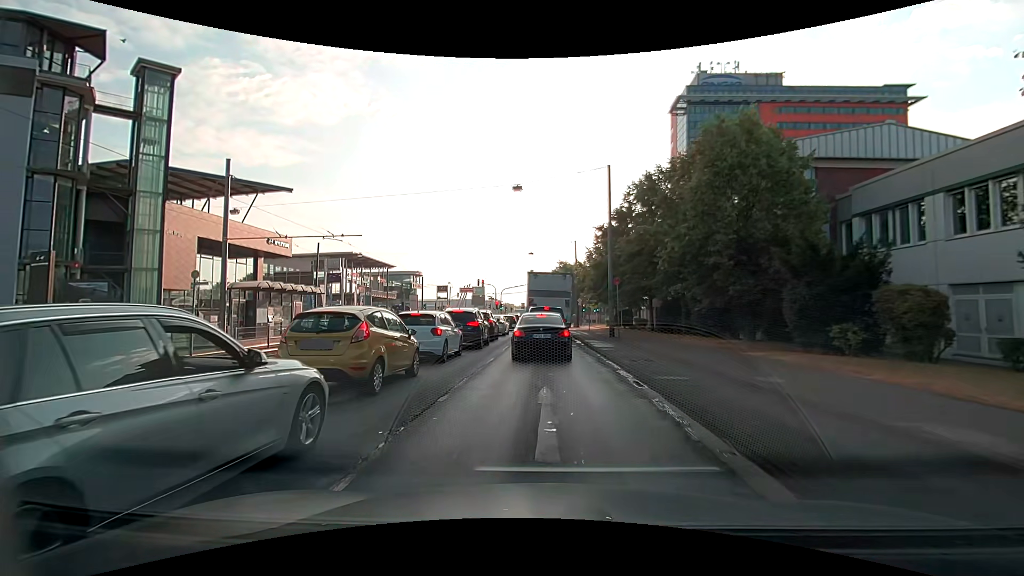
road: primary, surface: asphalt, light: Day
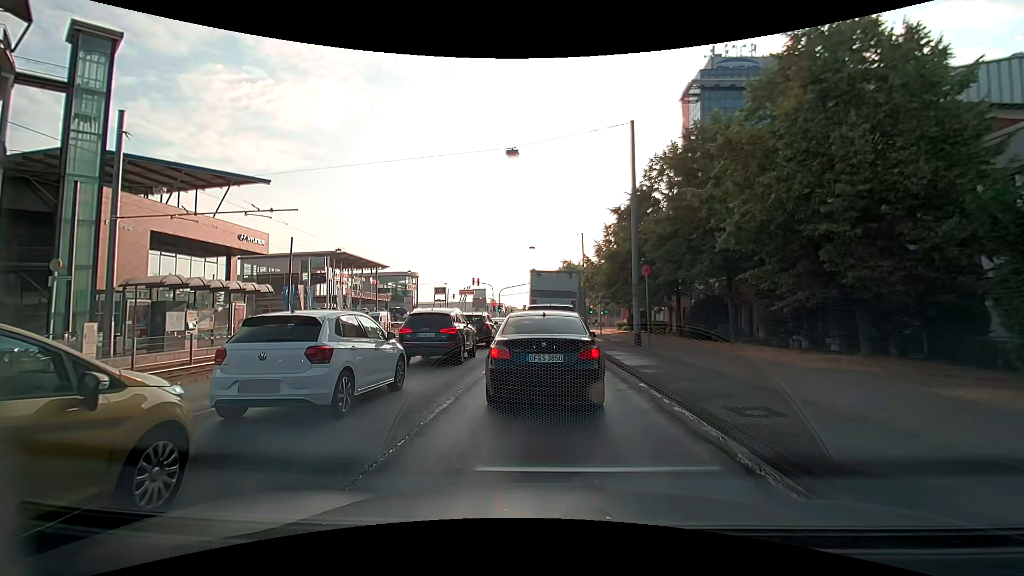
(0.0, +7.2) m; 0°
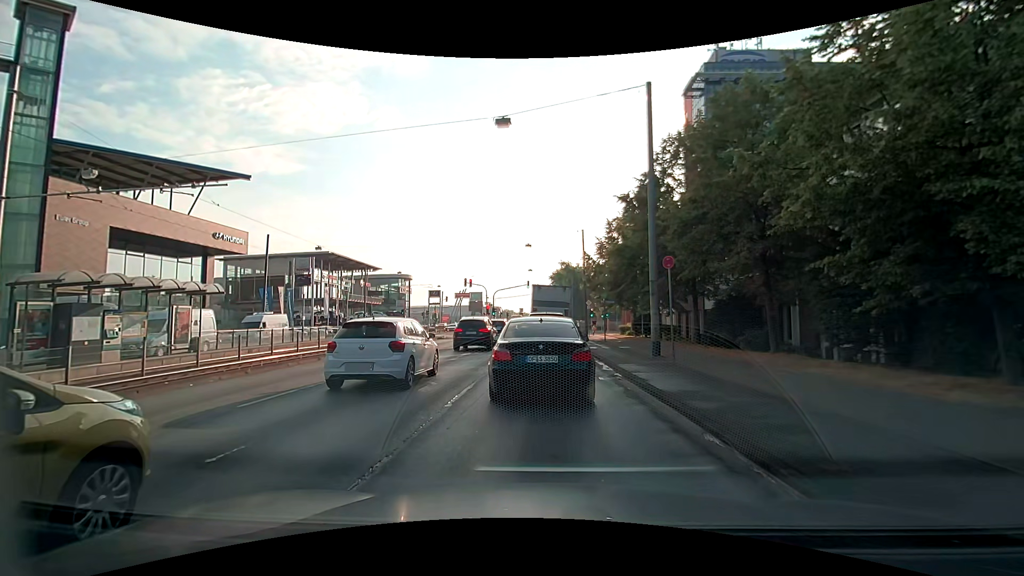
(0.0, +4.3) m; +1°
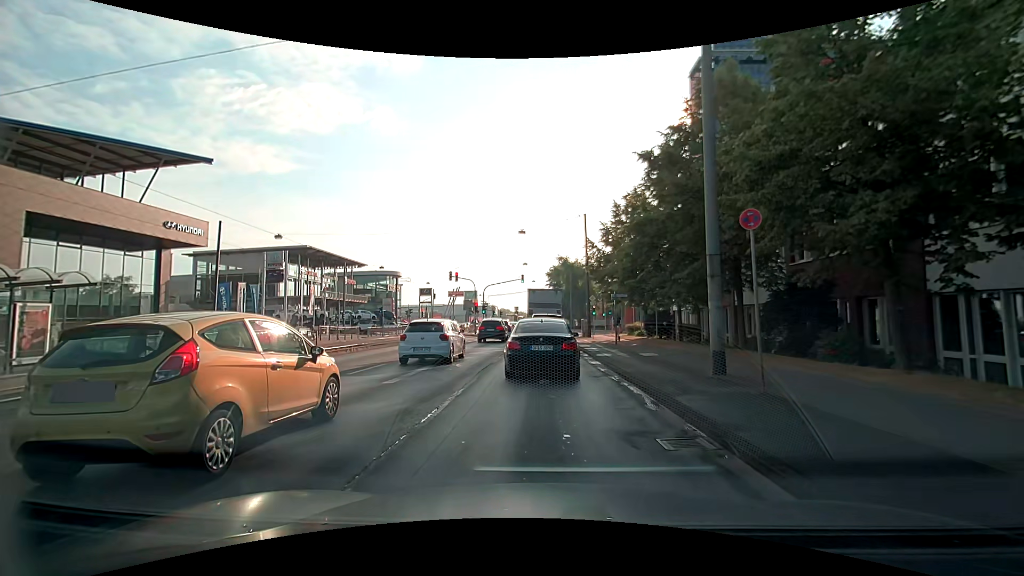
(-0.1, +7.2) m; -1°
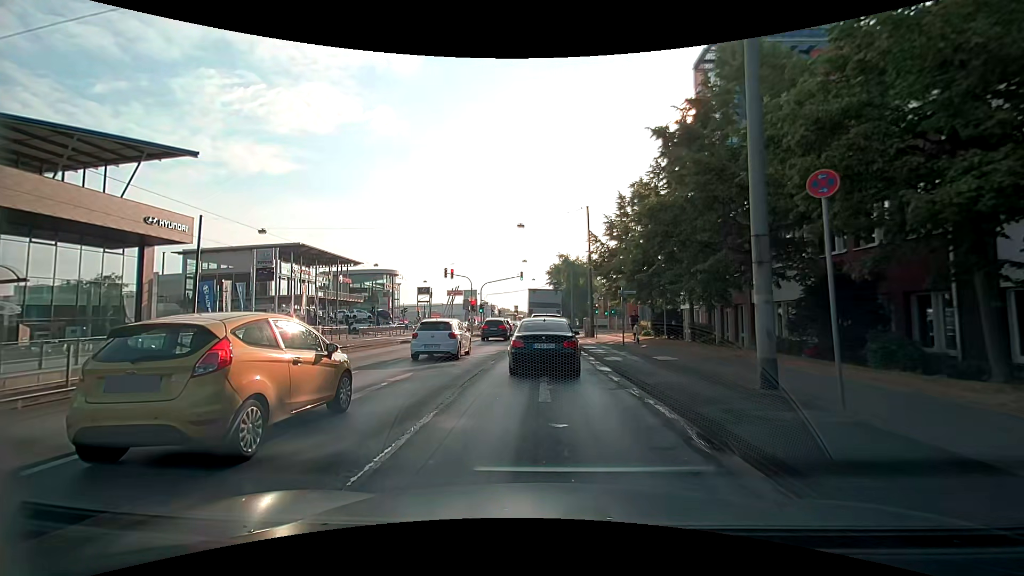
(0.0, +2.6) m; 0°
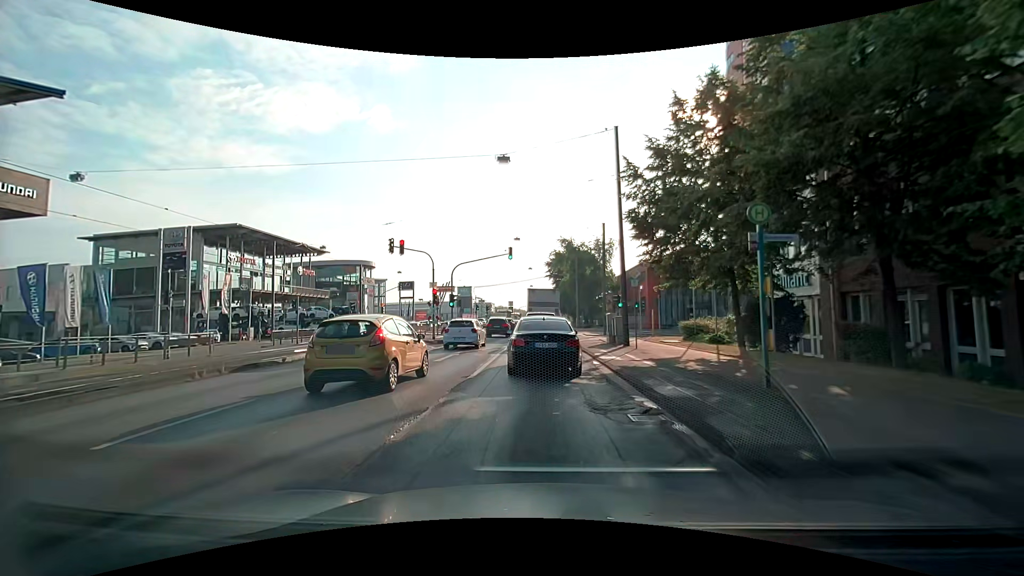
(+0.2, +16.9) m; +1°
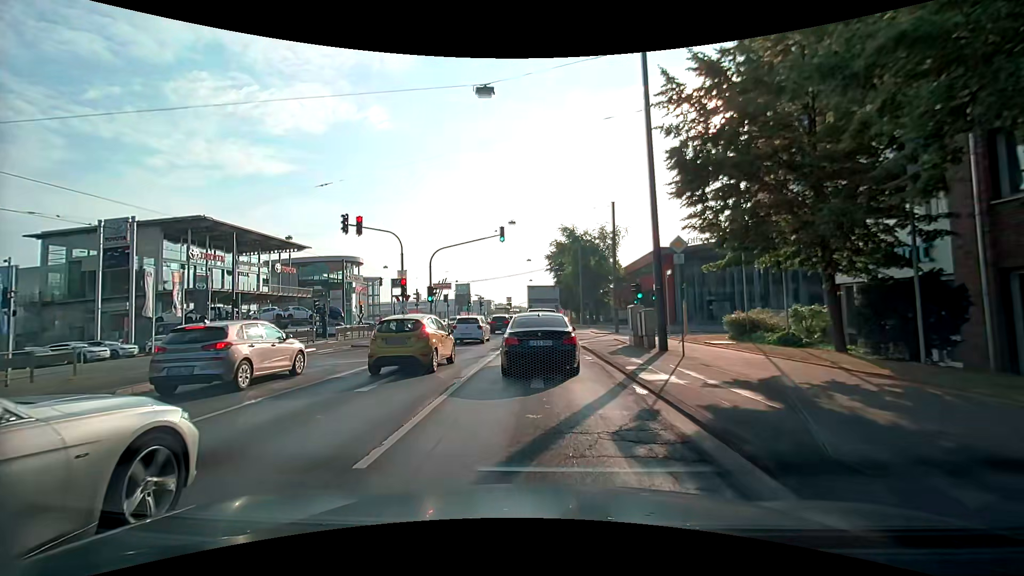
(0.0, +7.1) m; +1°
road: primary_link
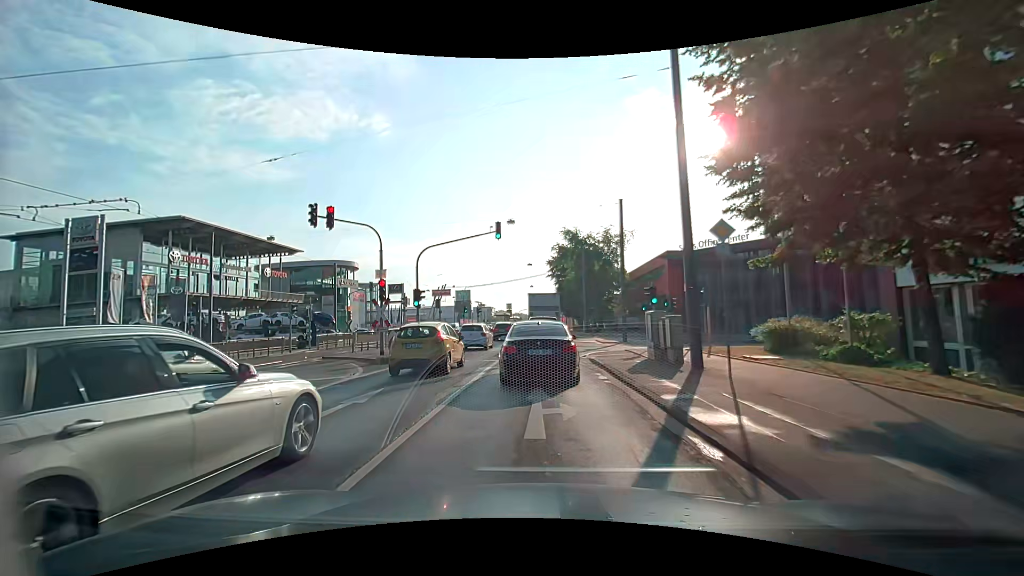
(-0.1, +3.5) m; -1°
(0, +10) (0, +20) (0, +30) (0, +40) (0, +50) (0, +60) (0, +70) (0, +80) (0, +90) (0, +100) m
